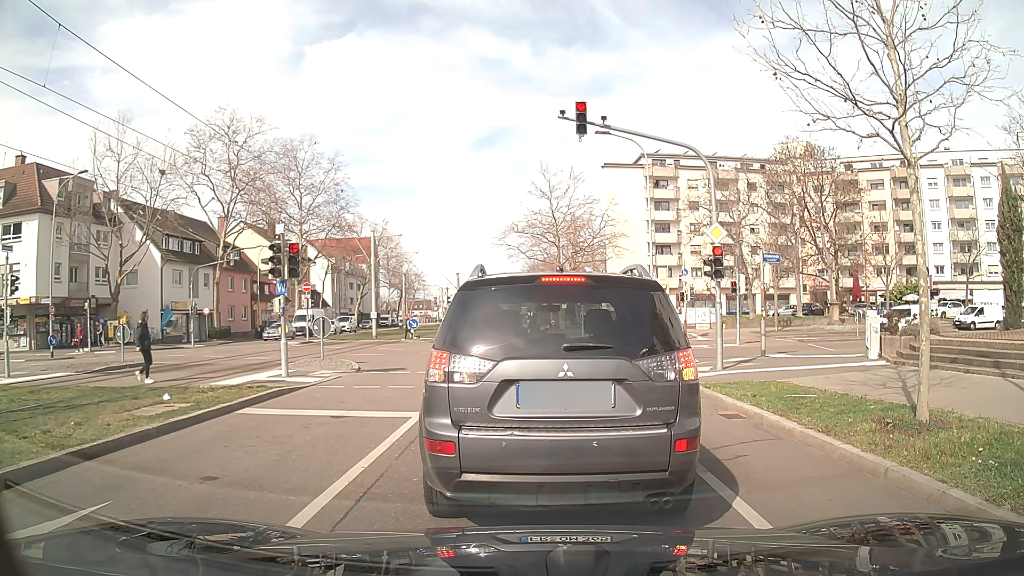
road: tertiary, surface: asphalt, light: Day
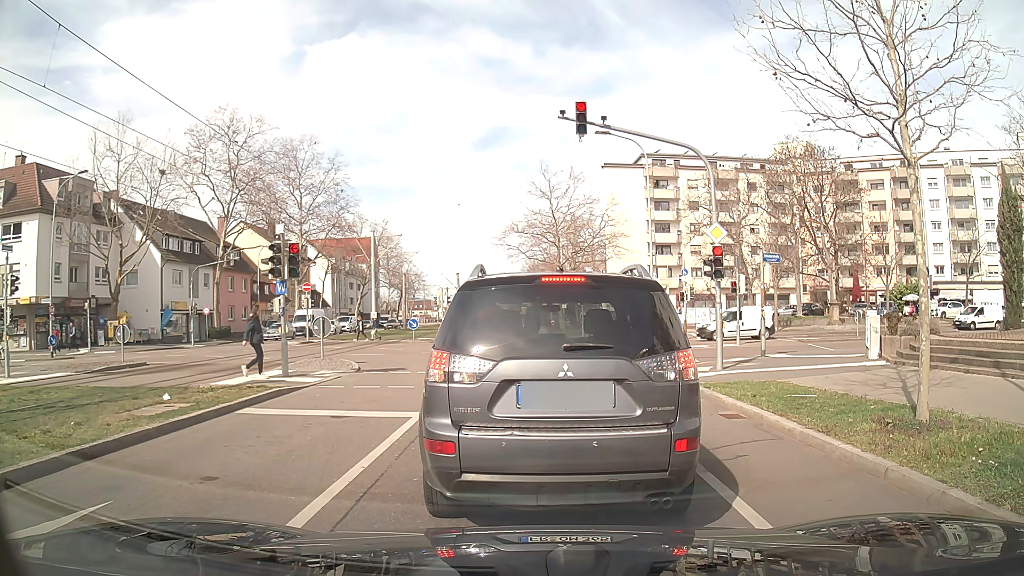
(0.0, 0.0) m; 0°
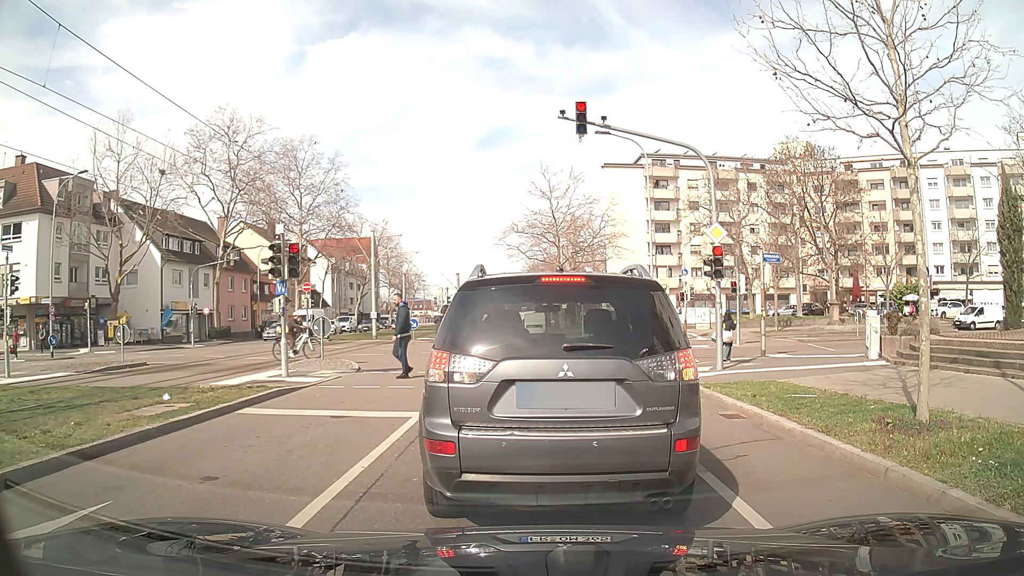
(0.0, 0.0) m; 0°
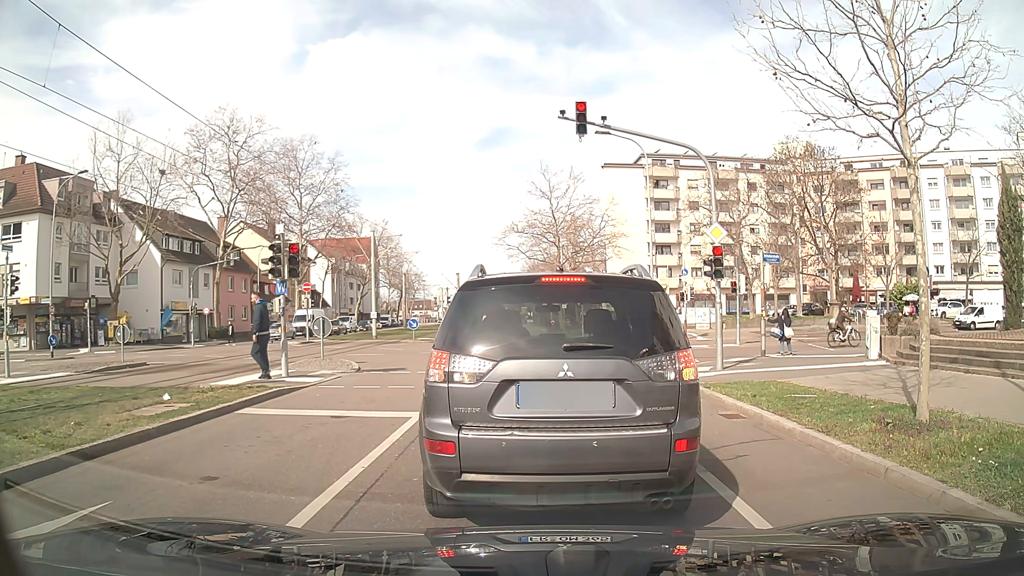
(0.0, 0.0) m; 0°
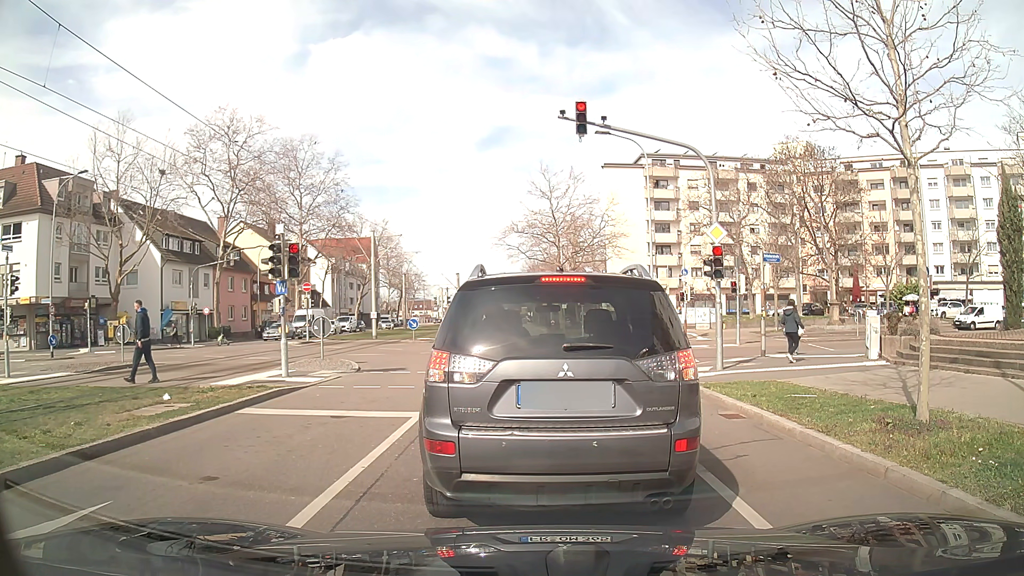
(0.0, 0.0) m; 0°
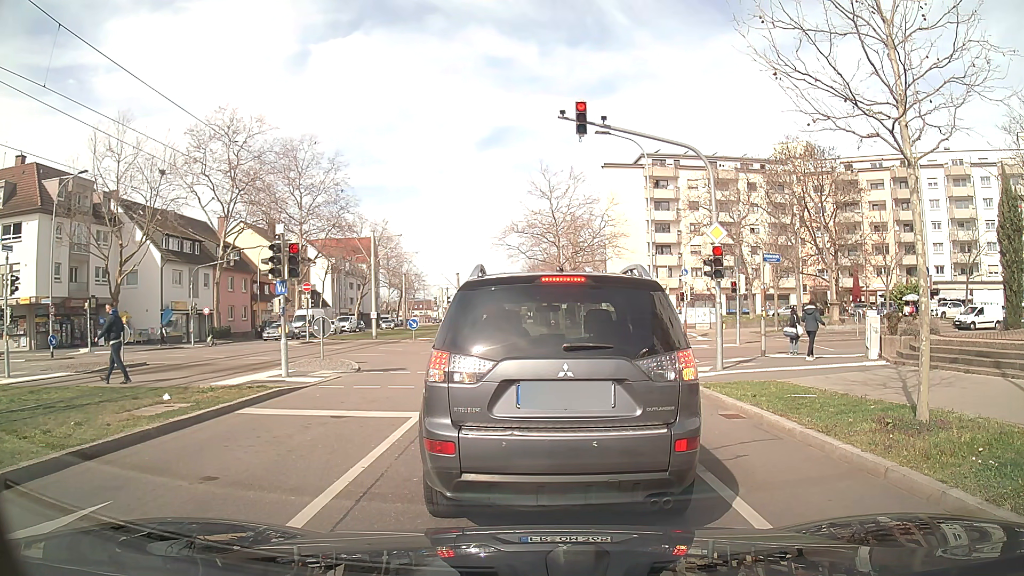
(0.0, 0.0) m; 0°
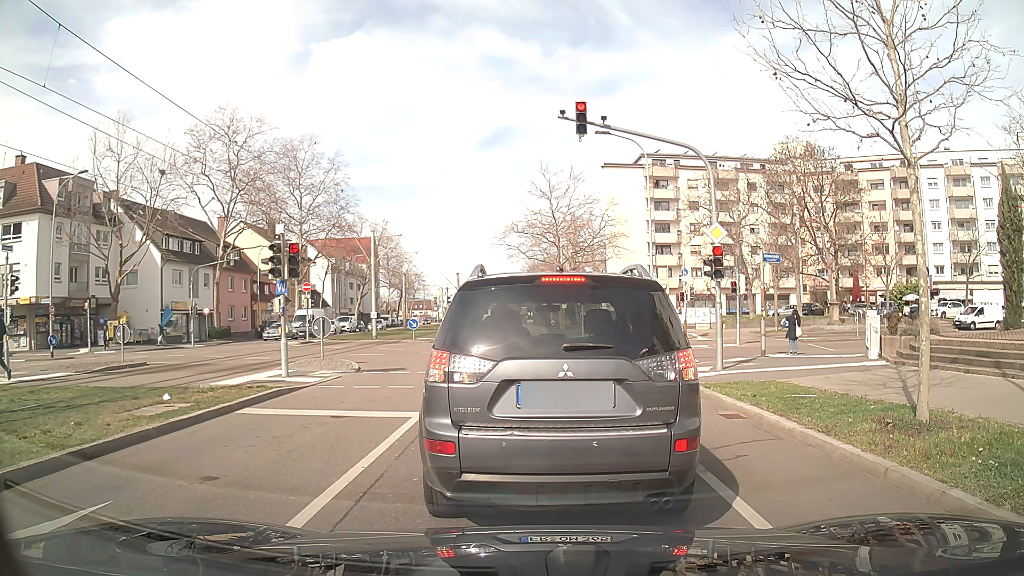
(0.0, 0.0) m; 0°
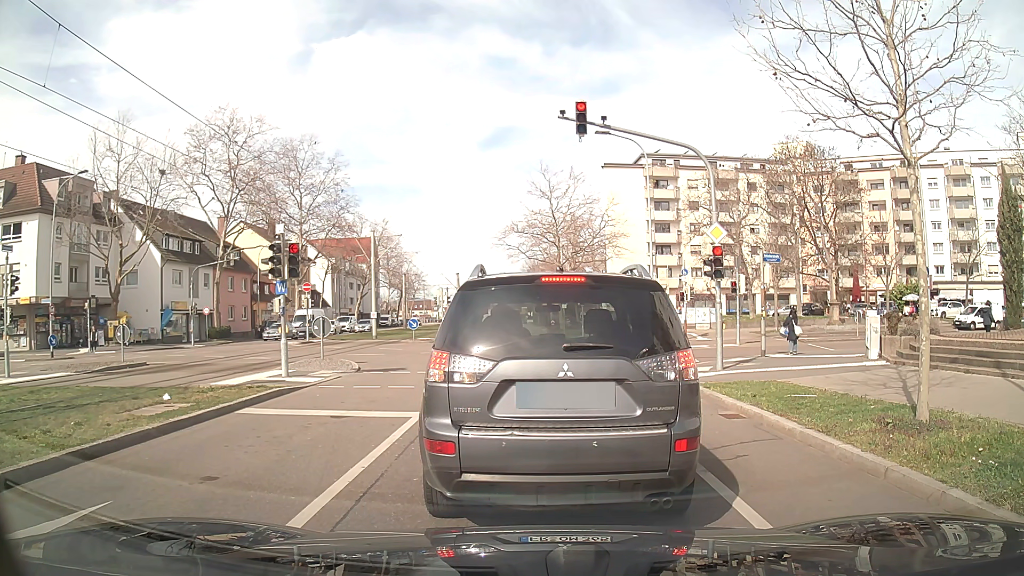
(0.0, 0.0) m; 0°
